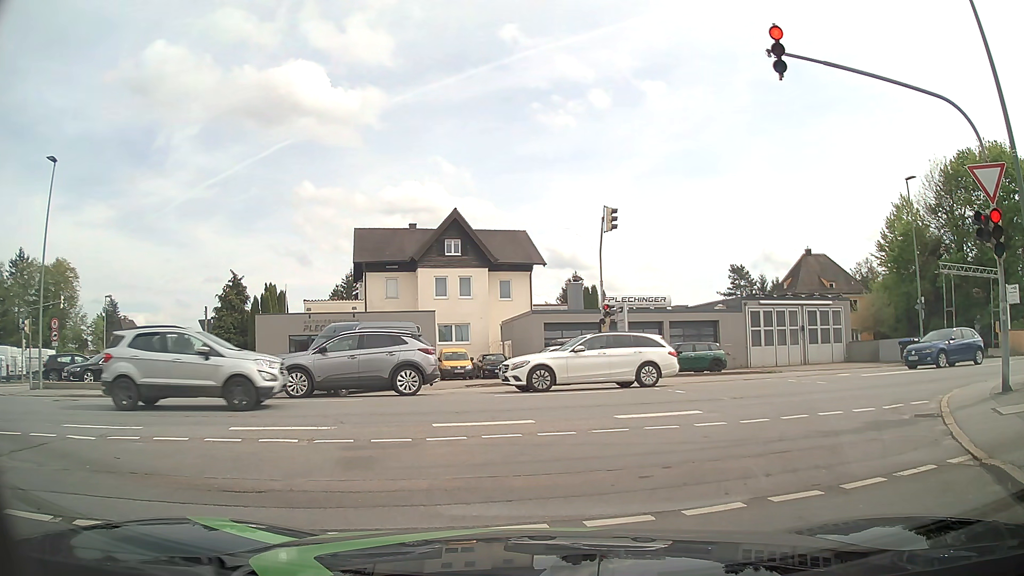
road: residential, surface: asphalt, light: Day
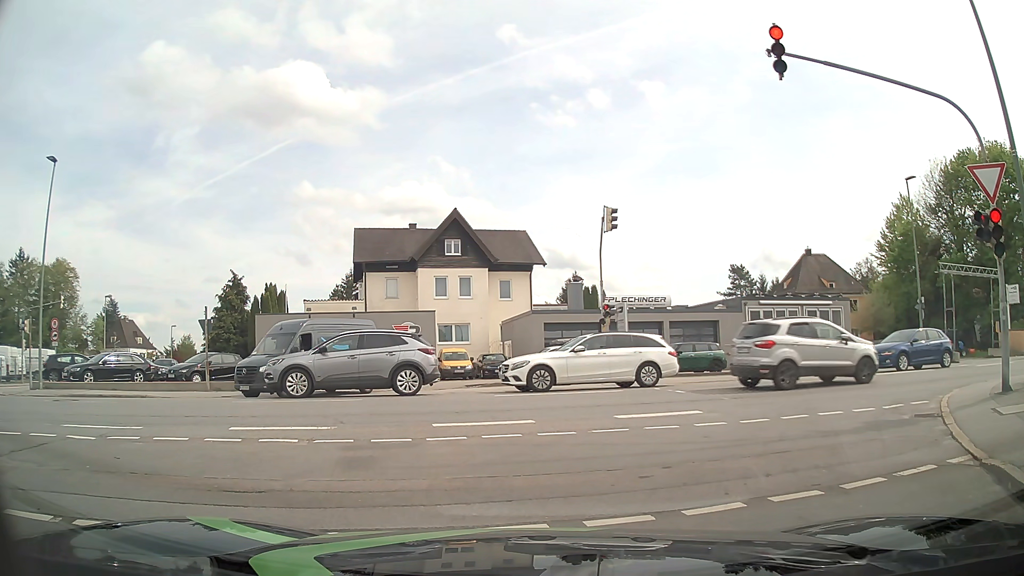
(0.0, 0.0) m; 0°
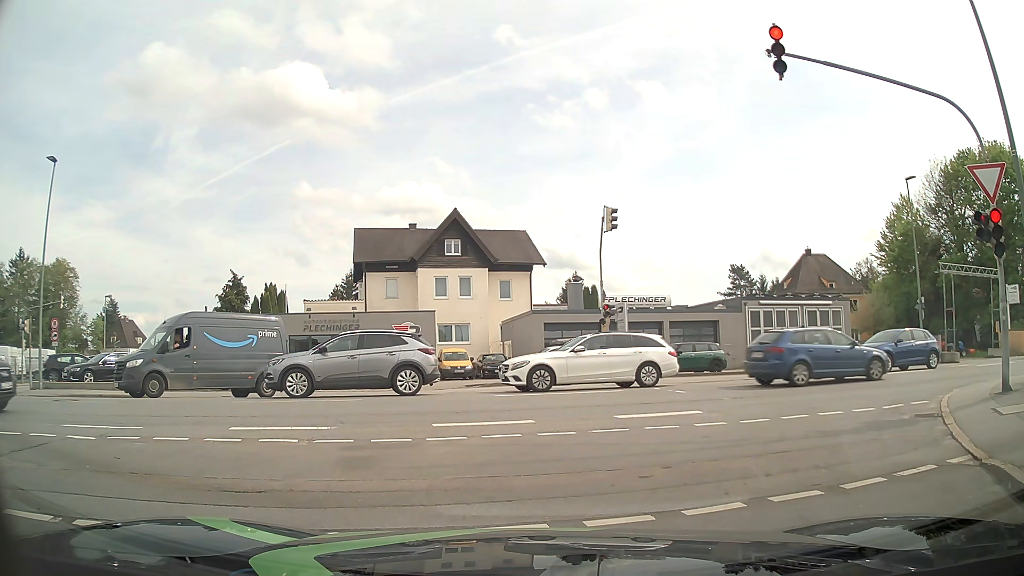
(0.0, 0.0) m; 0°
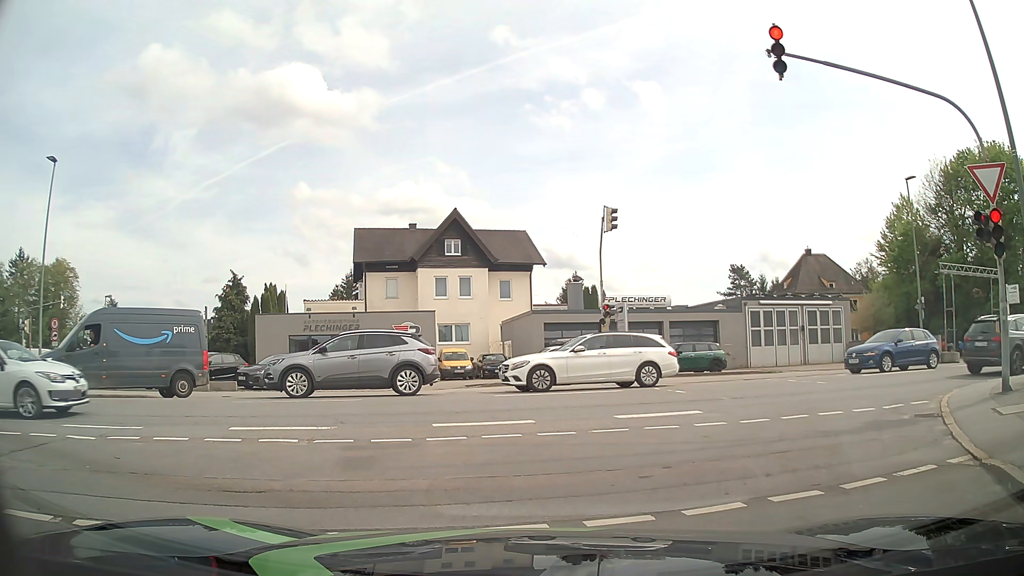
(0.0, 0.0) m; 0°
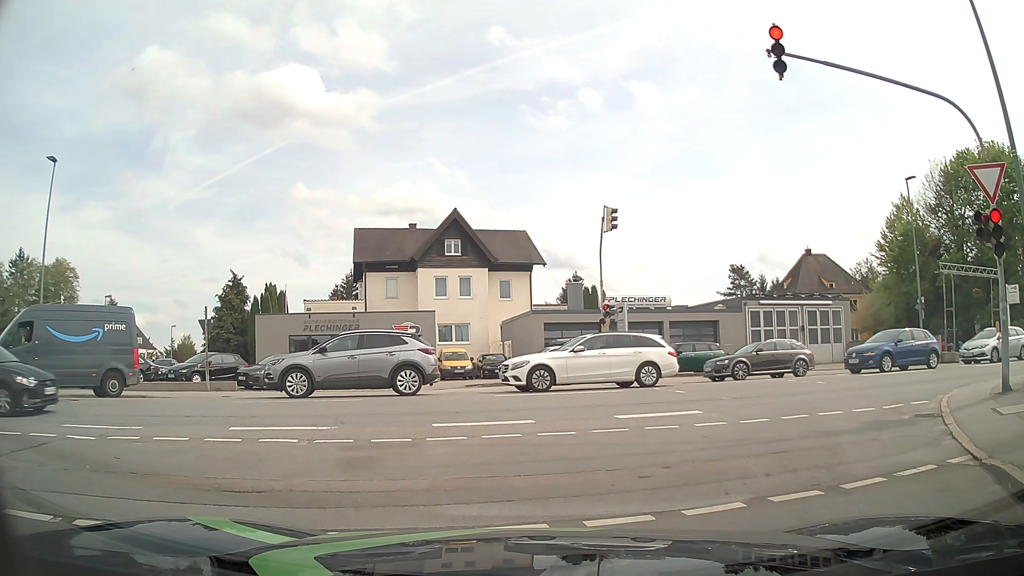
(0.0, 0.0) m; 0°
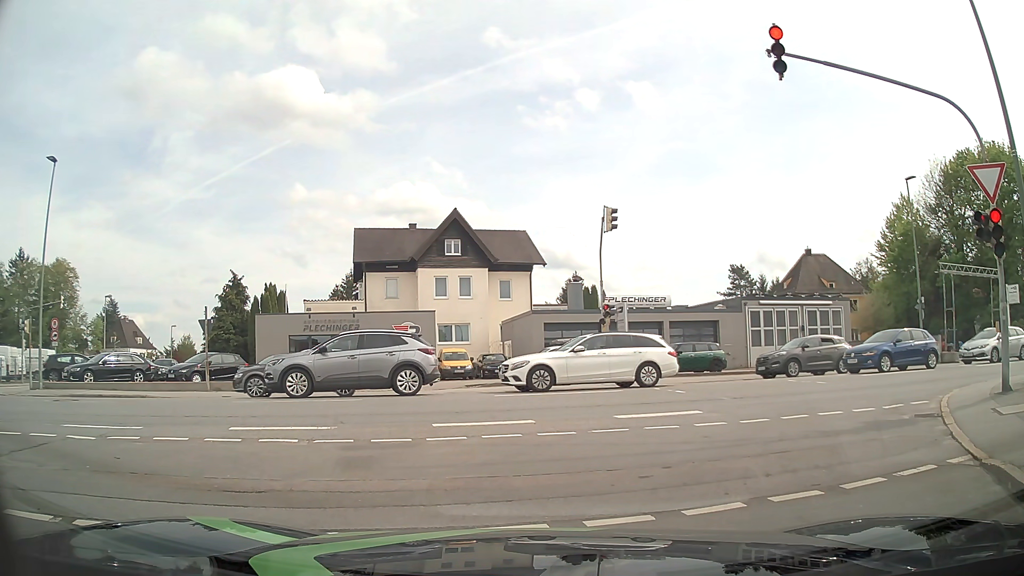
(0.0, 0.0) m; 0°
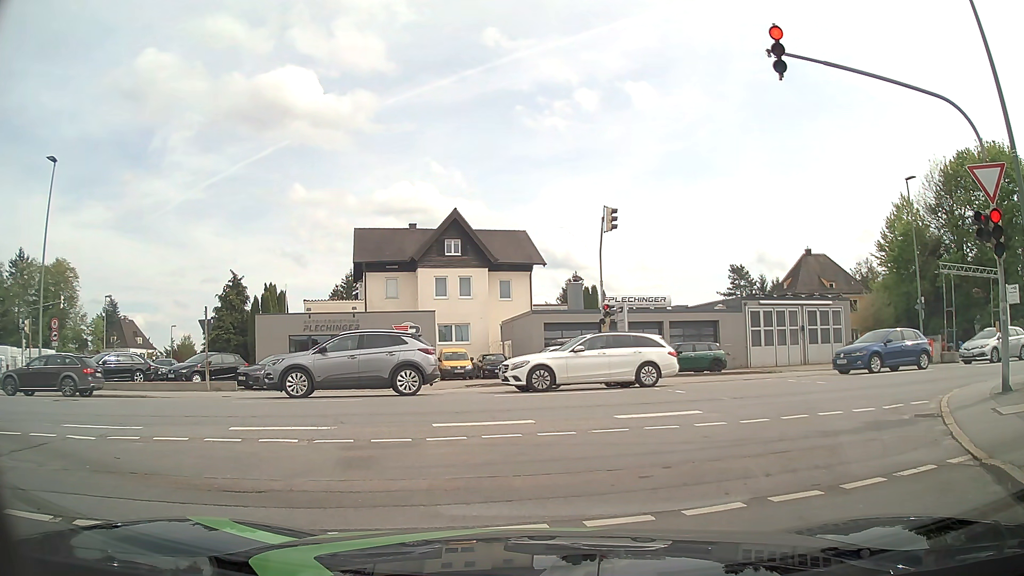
(0.0, 0.0) m; 0°
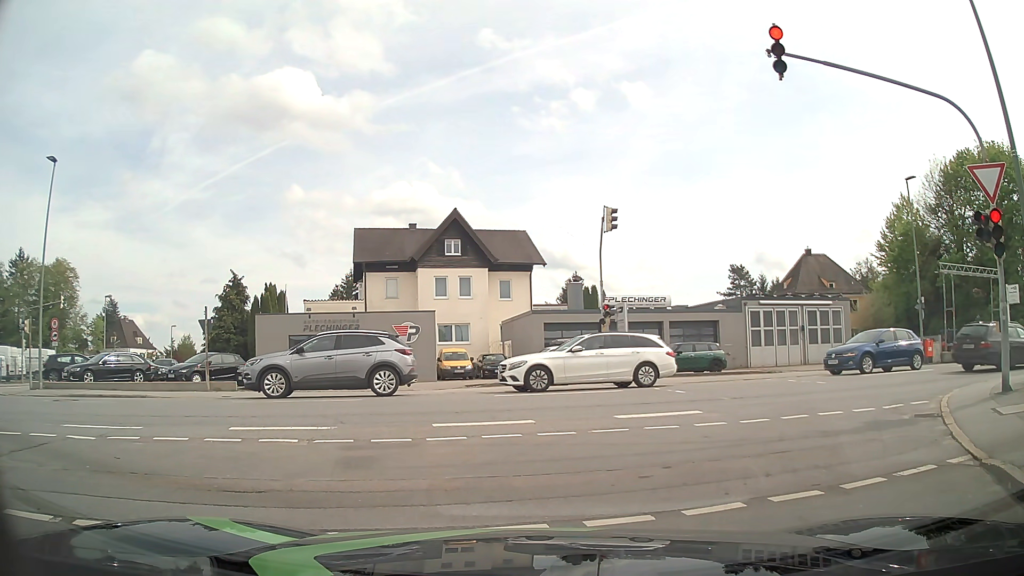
(0.0, 0.0) m; 0°
(+2, +10) (+9, +16) (+19, +20) (+28, +22) (+38, +25) (+48, +27) (+57, +30) (+67, +32) (+77, +35) (+86, +37) m
